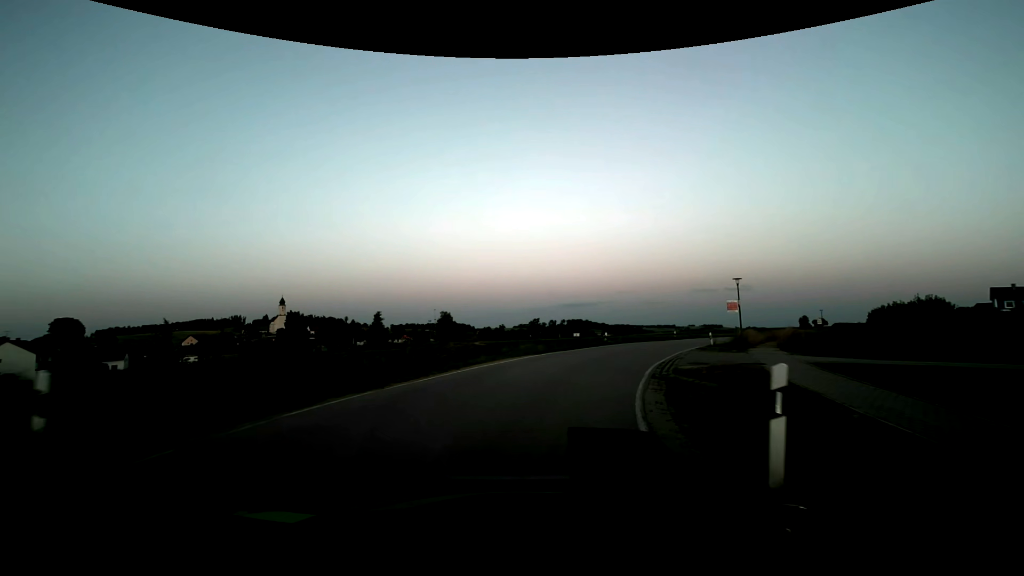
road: secondary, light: Dusk
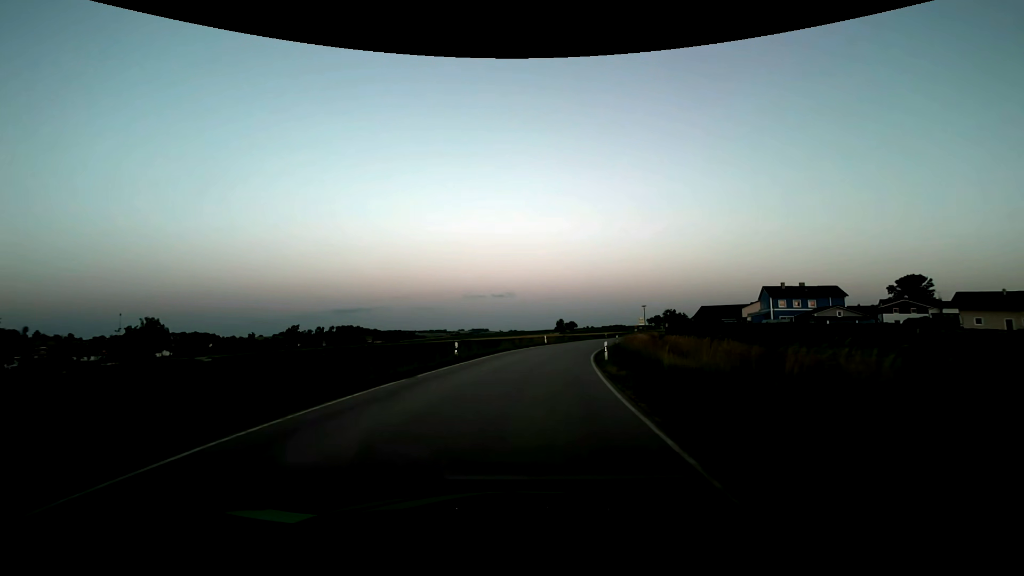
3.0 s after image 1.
(+9.3, +33.5) m; +26°
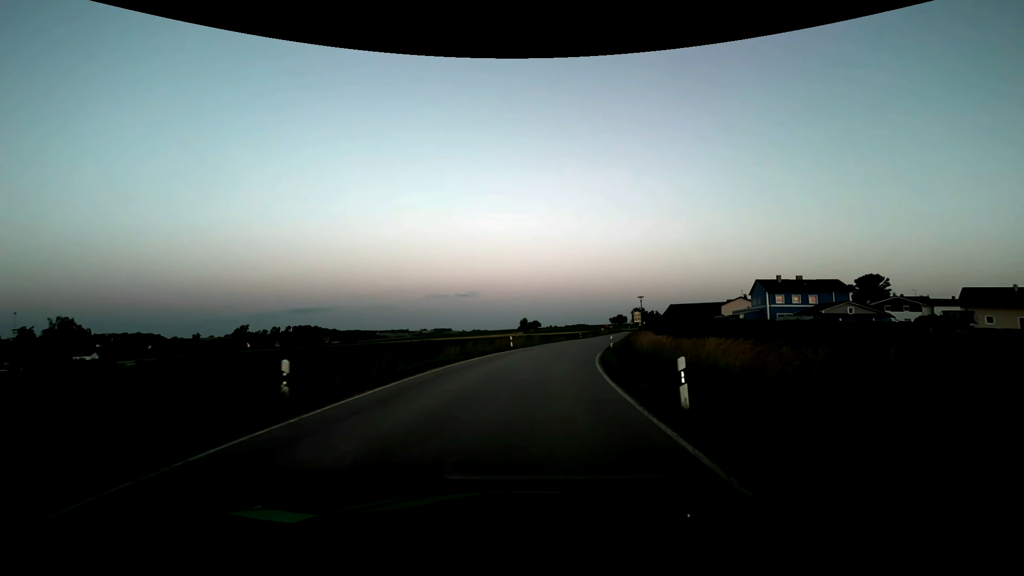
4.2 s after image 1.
(+0.5, +14.9) m; +4°
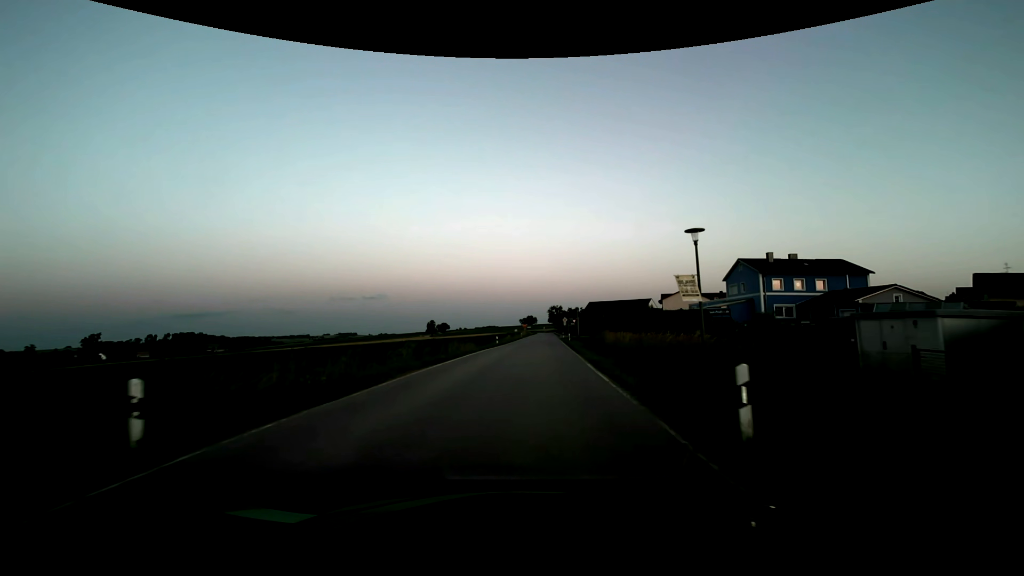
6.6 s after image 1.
(+2.7, +30.3) m; +10°
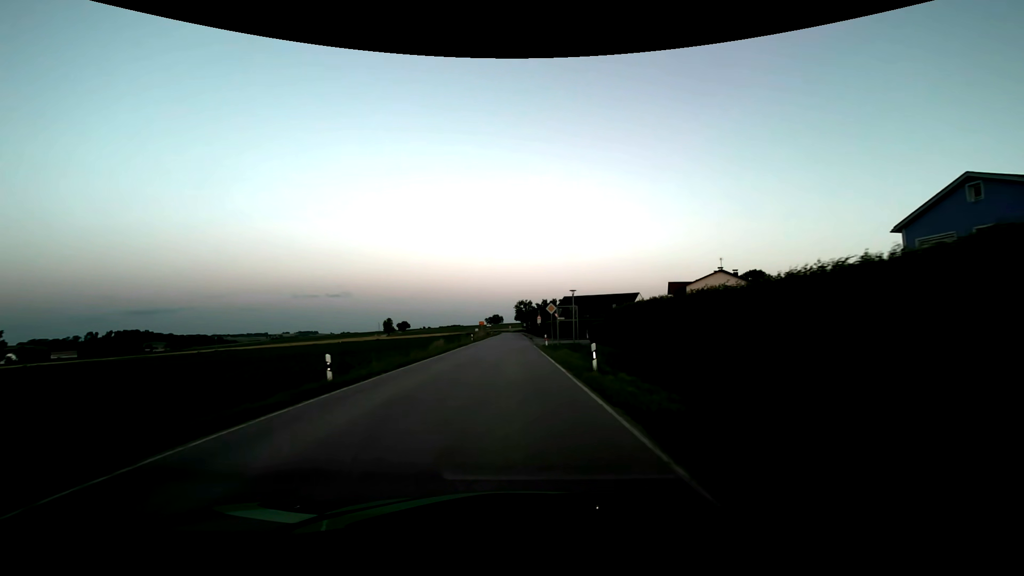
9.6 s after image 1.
(+2.2, +38.0) m; +4°
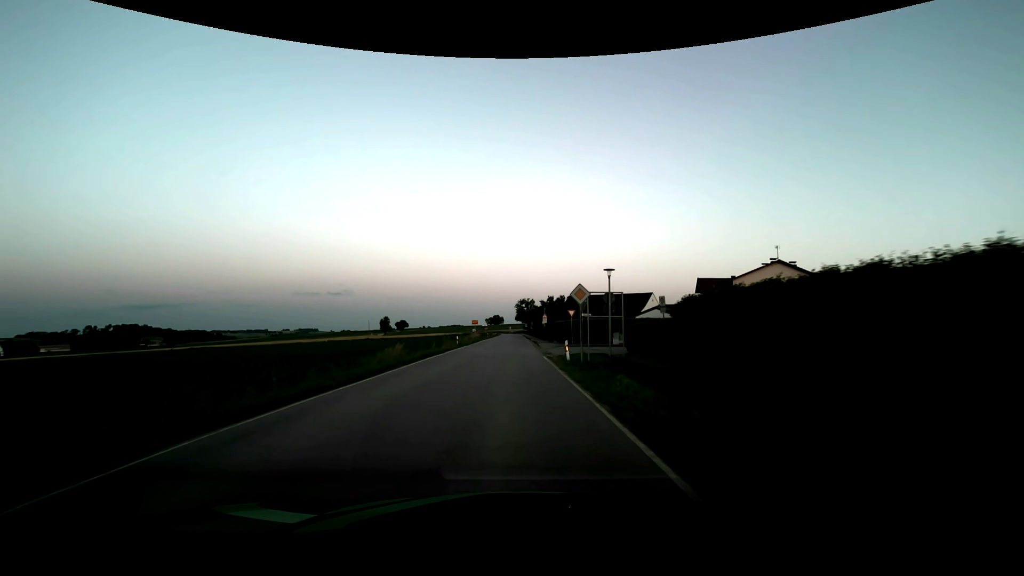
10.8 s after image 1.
(0.0, +15.3) m; 0°
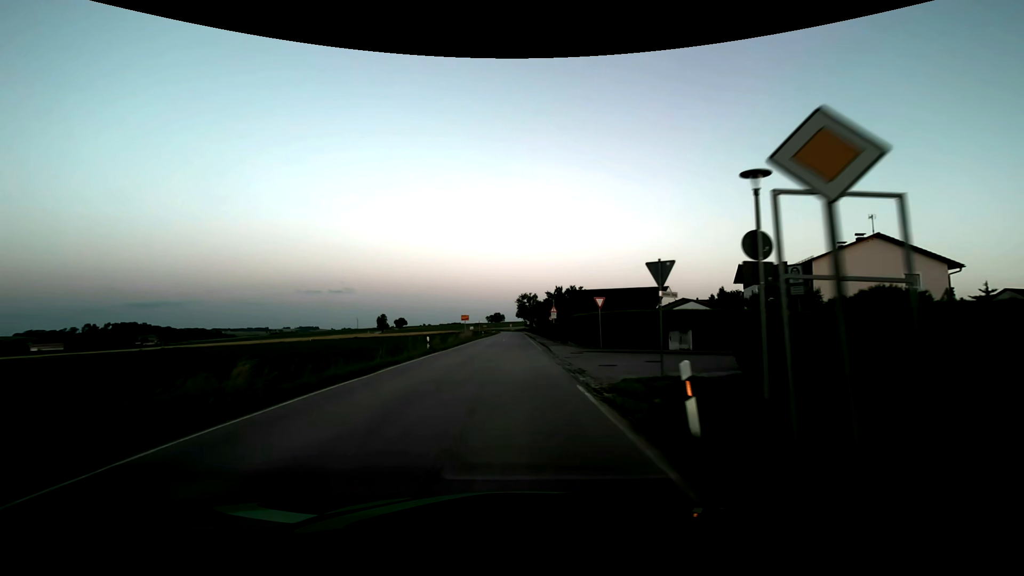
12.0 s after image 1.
(0.0, +15.3) m; 0°
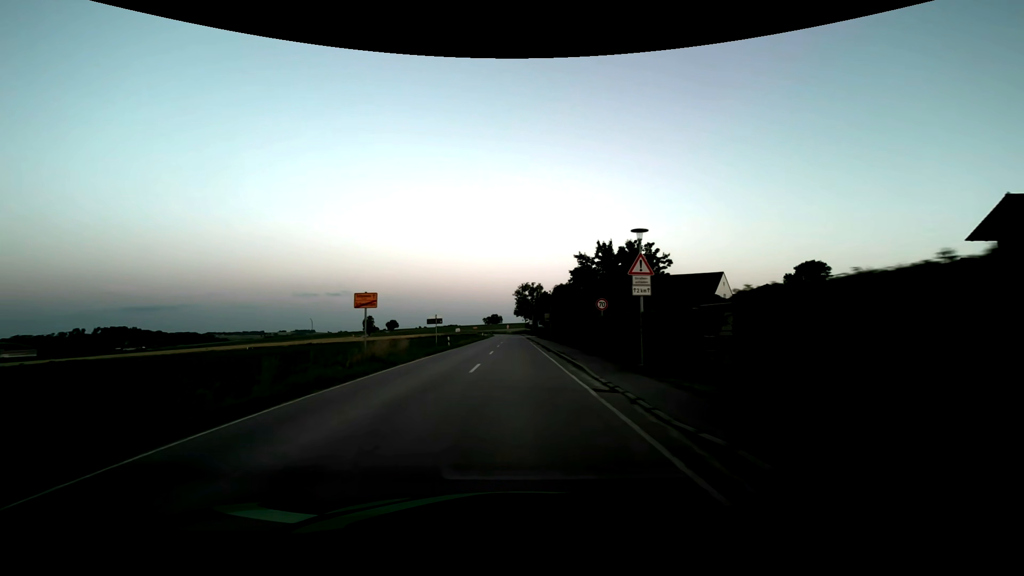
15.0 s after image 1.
(-0.1, +38.3) m; 0°
(0, +10) (0, +20) (0, +30) (0, +40) (0, +50) (0, +60) (0, +70) (0, +80) (0, +90) (0, +100) m
